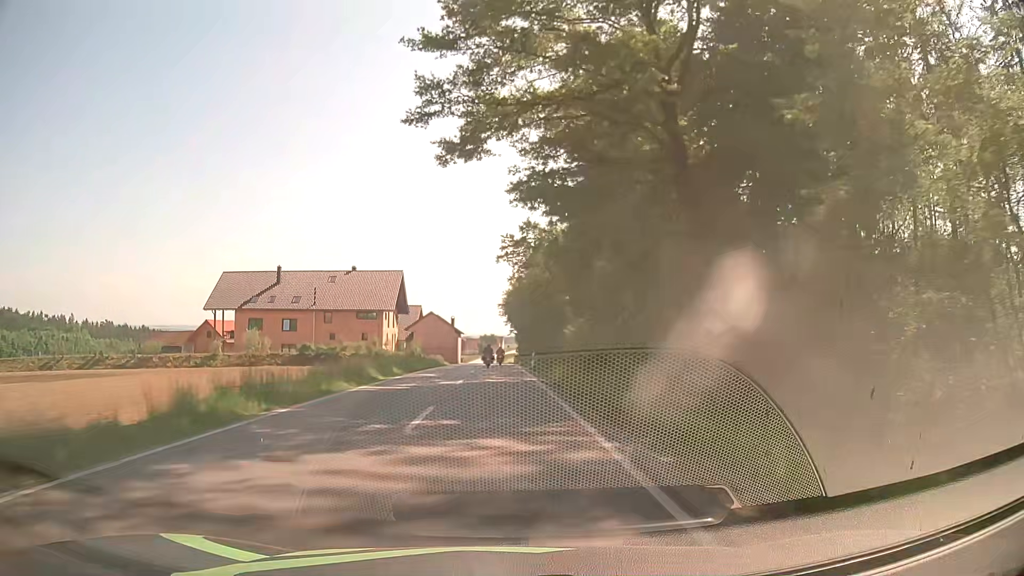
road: secondary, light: Day
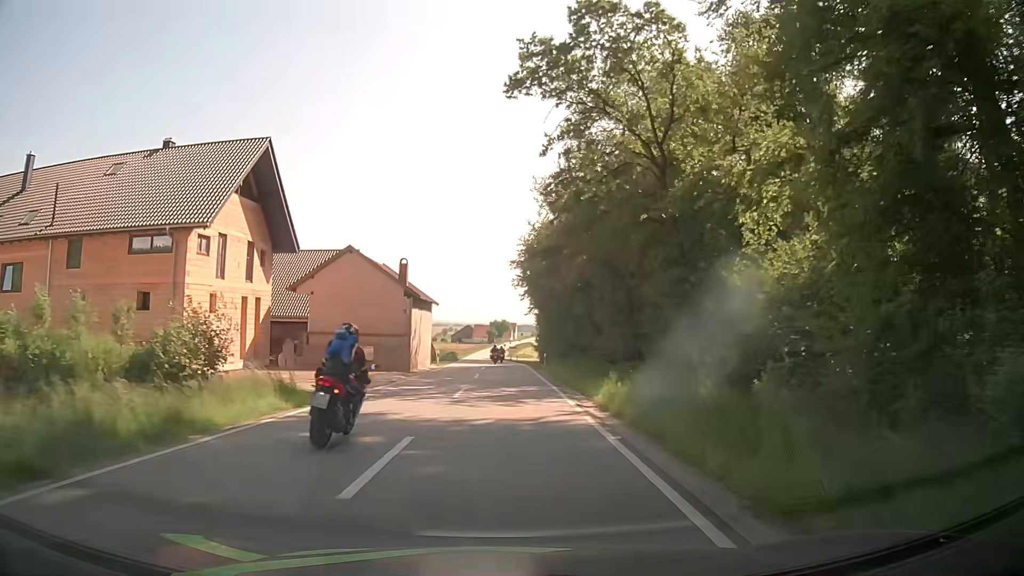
(-0.5, +52.4) m; -1°
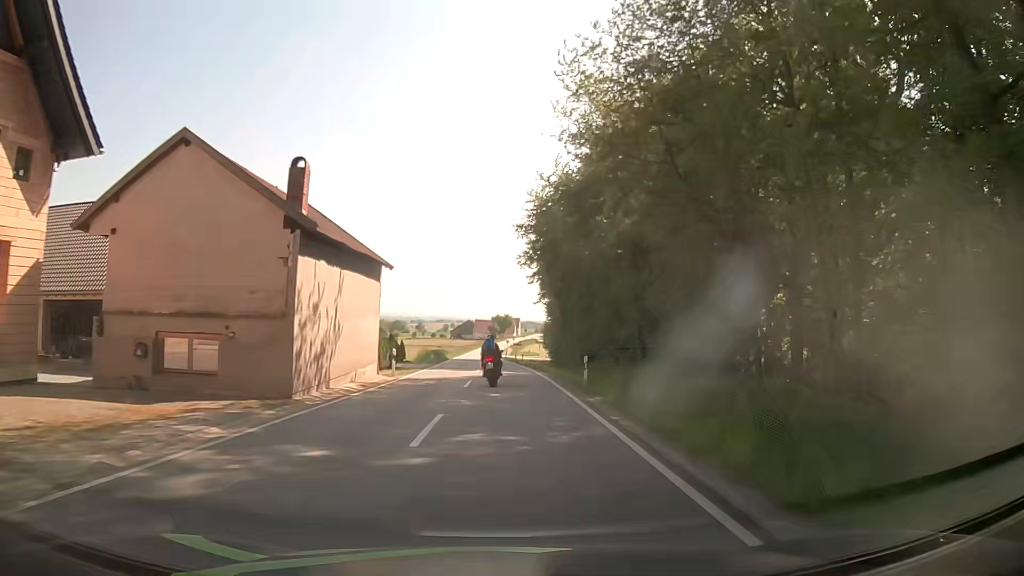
(0.0, +20.9) m; 0°
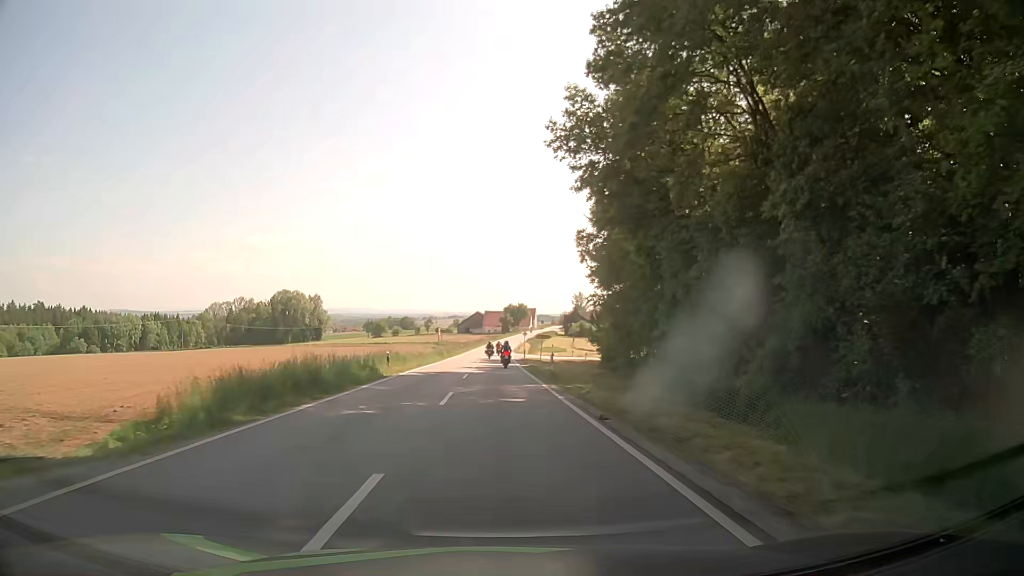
(-0.1, +42.1) m; -1°
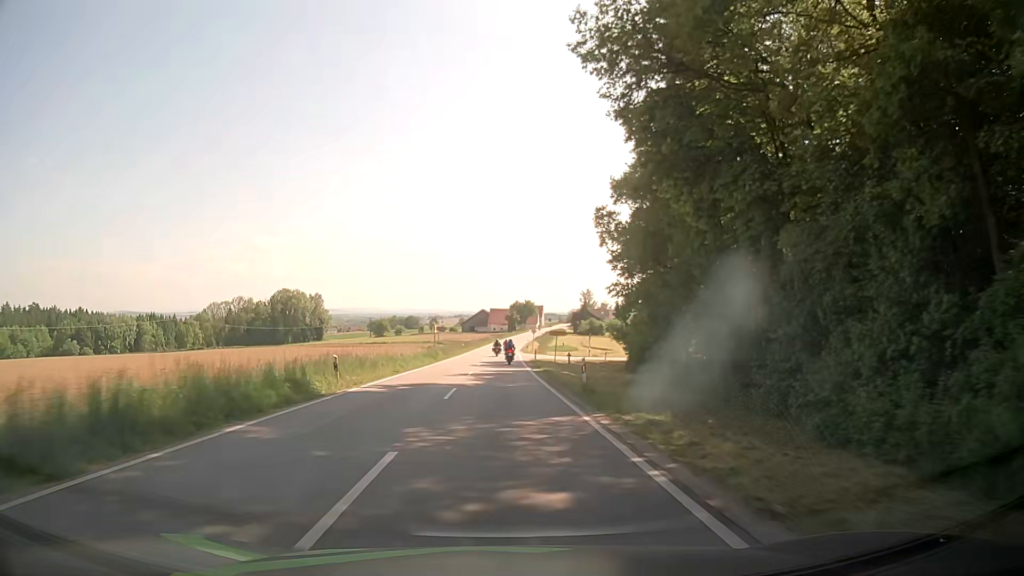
(-0.1, +10.6) m; -1°
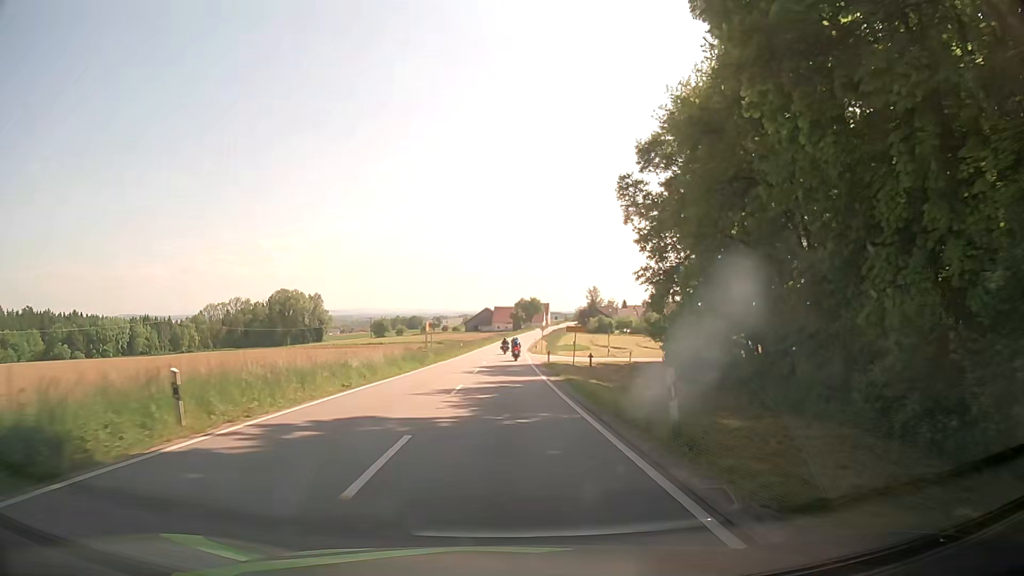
(0.0, +10.6) m; 0°
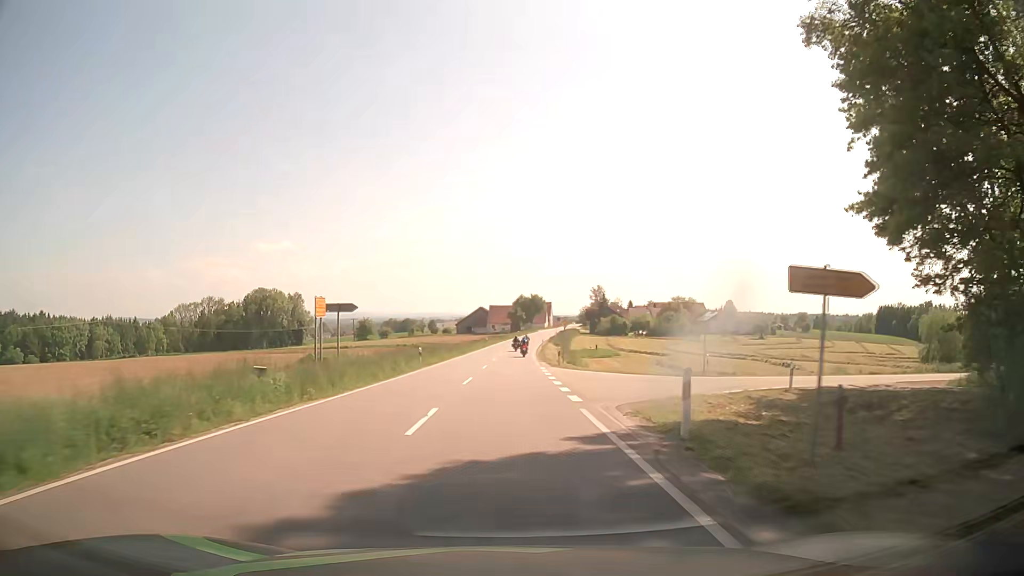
(-0.1, +31.9) m; 0°
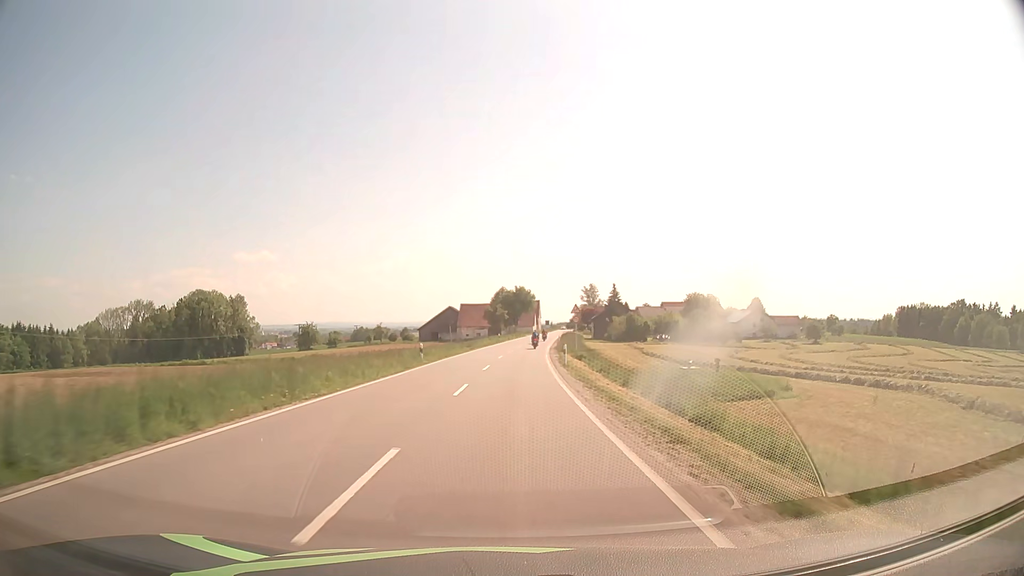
(+0.5, +53.3) m; +2°
(0, +10) (0, +20) (+1, +30) (+1, +40) (+2, +50) (+2, +60) (+3, +70) (+4, +80) (+5, +90) (+6, +100) m
